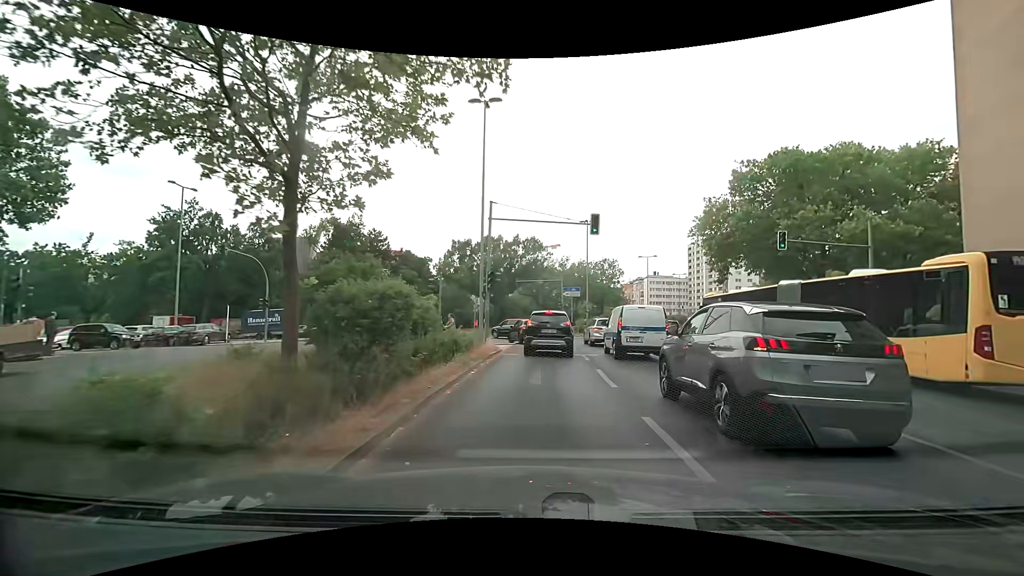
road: secondary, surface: asphalt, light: Day
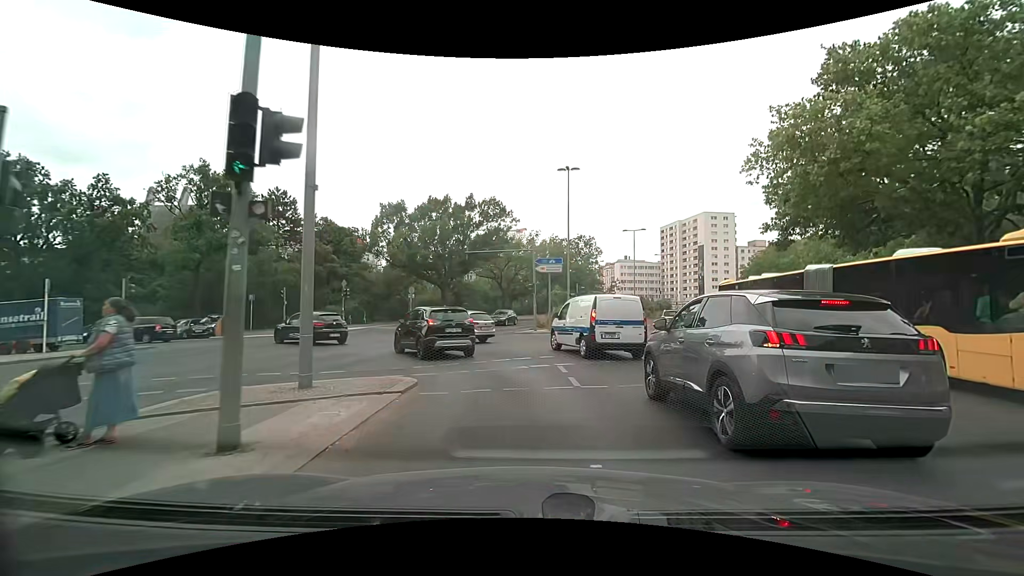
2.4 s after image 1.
(+0.7, +17.2) m; +5°
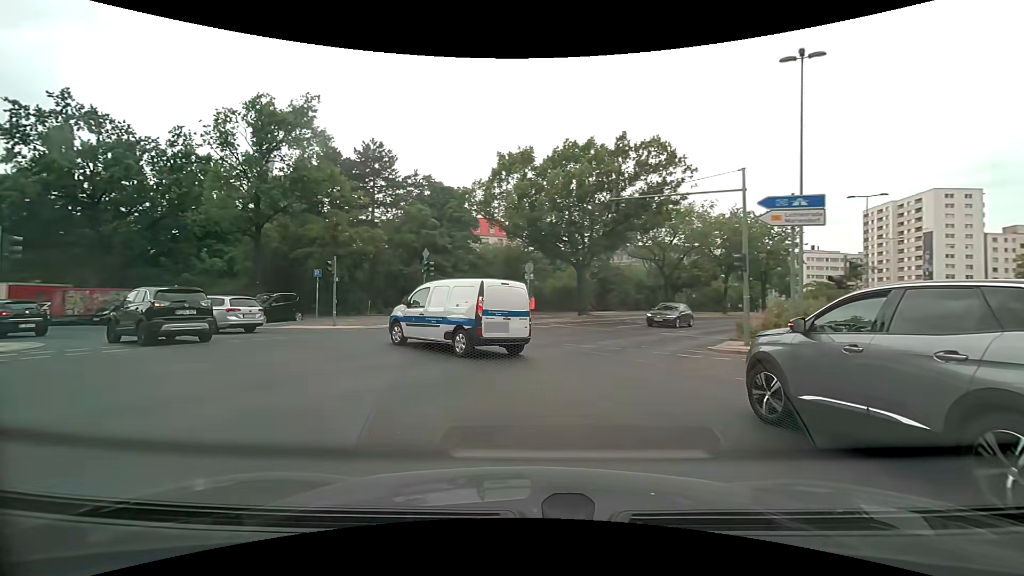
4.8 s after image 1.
(-1.2, +14.9) m; -17°
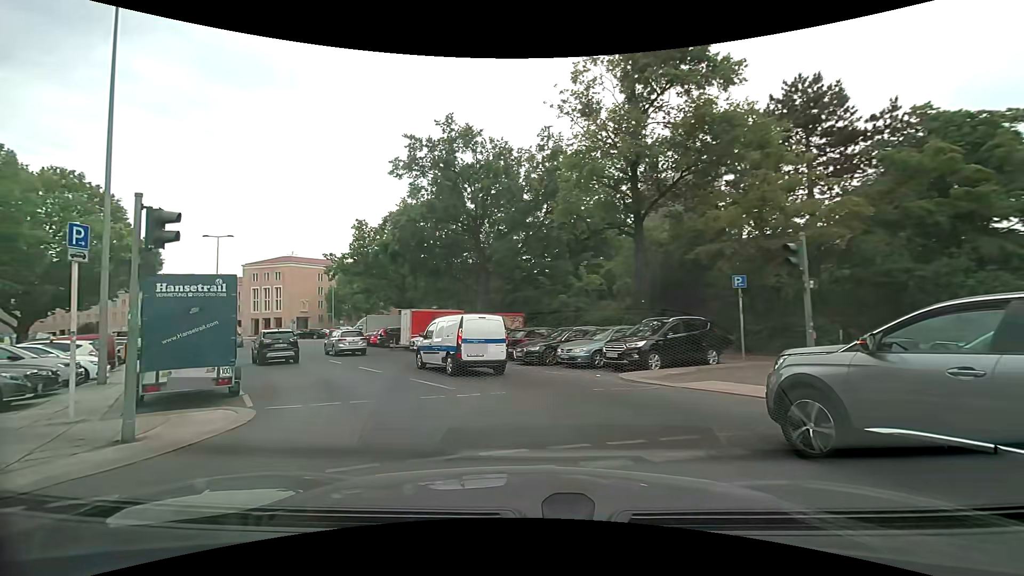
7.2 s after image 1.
(-5.3, +12.4) m; -42°
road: tertiary
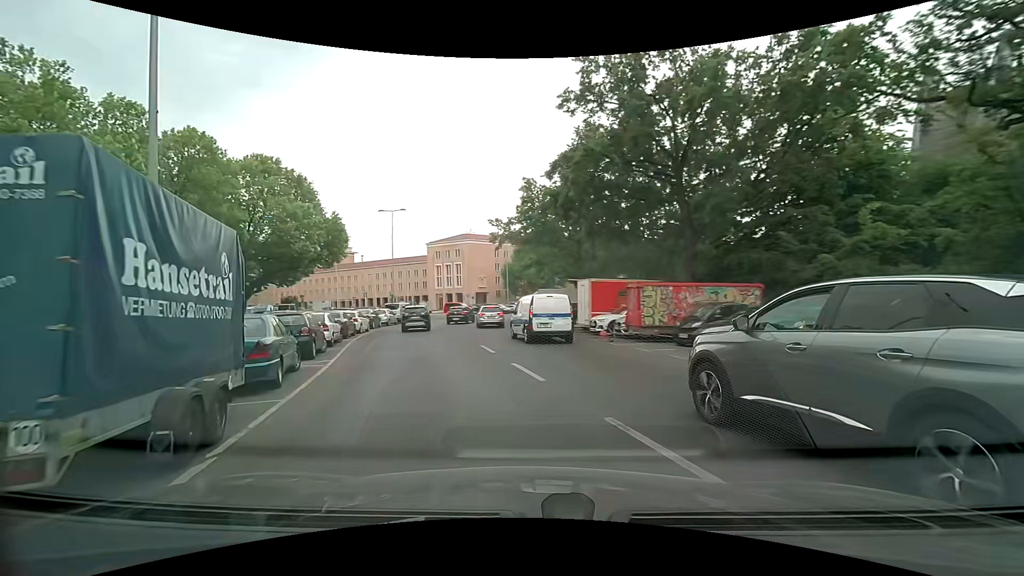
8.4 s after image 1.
(-1.6, +8.3) m; -19°
(-2, +10) (-5, +19) (-8, +29) (-10, +39) (-11, +49) (-10, +59) (-8, +69) (-5, +78) (-2, +87) (+3, +96) m
